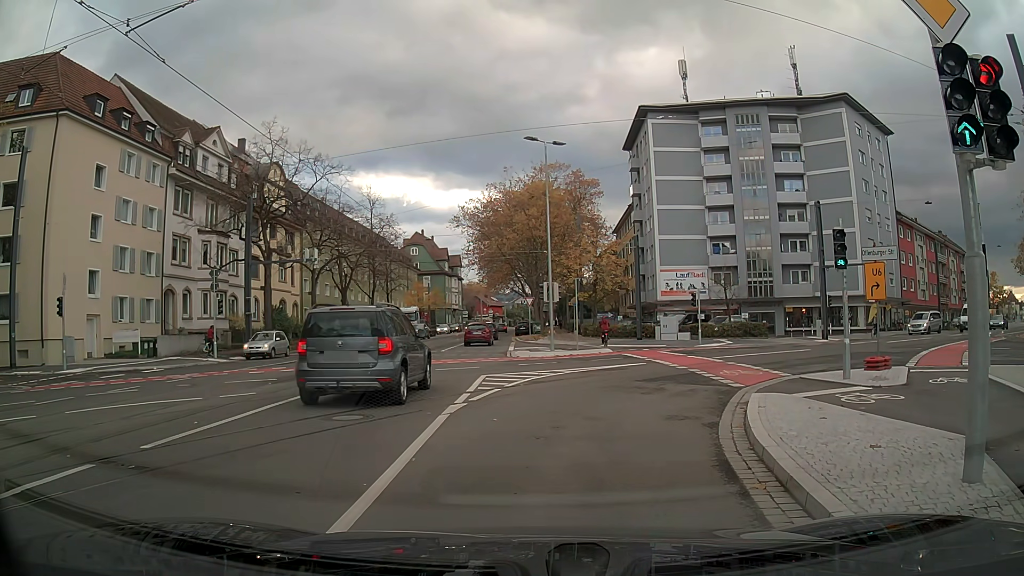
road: primary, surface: asphalt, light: Day
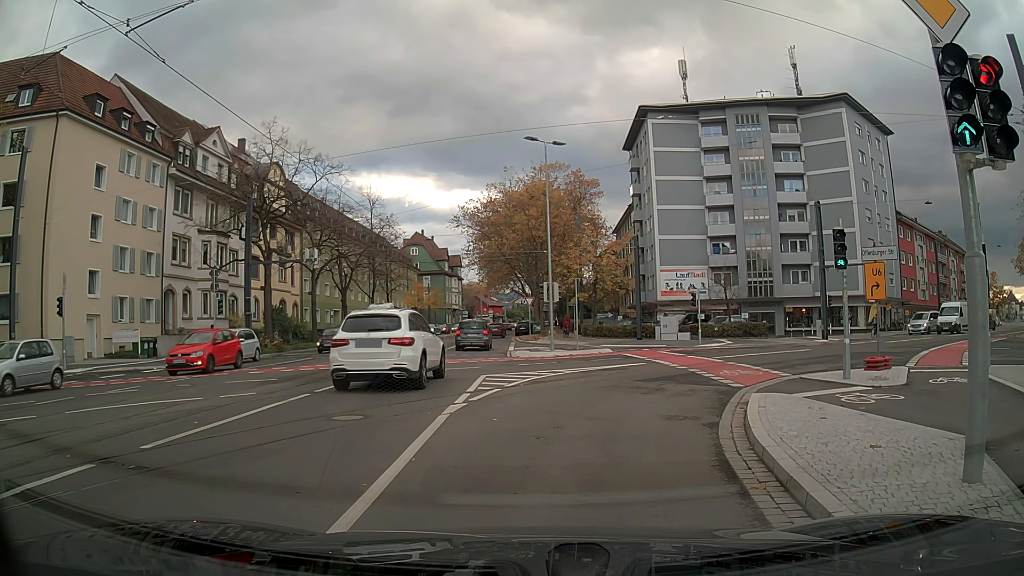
(0.0, 0.0) m; 0°
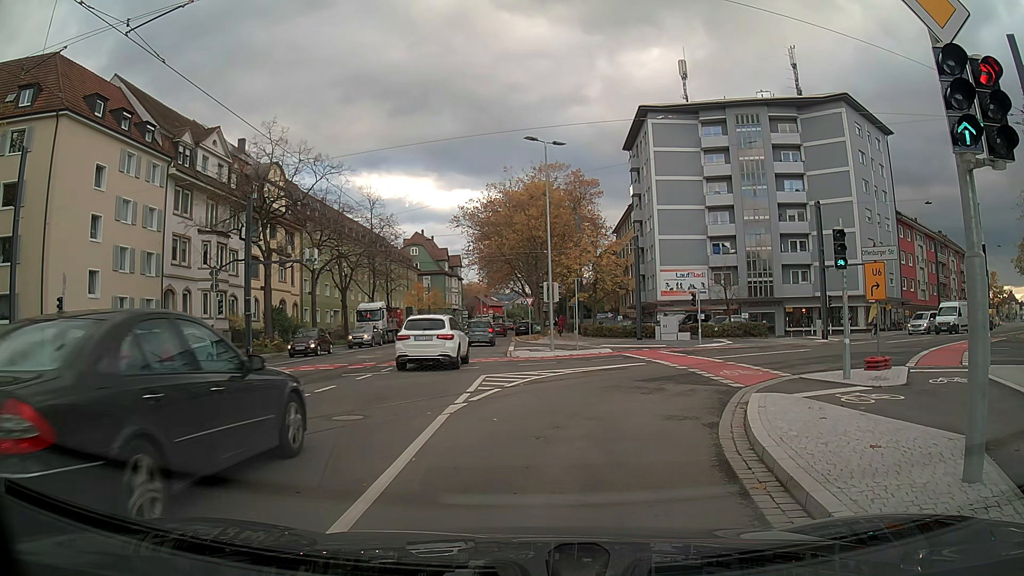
(0.0, 0.0) m; 0°
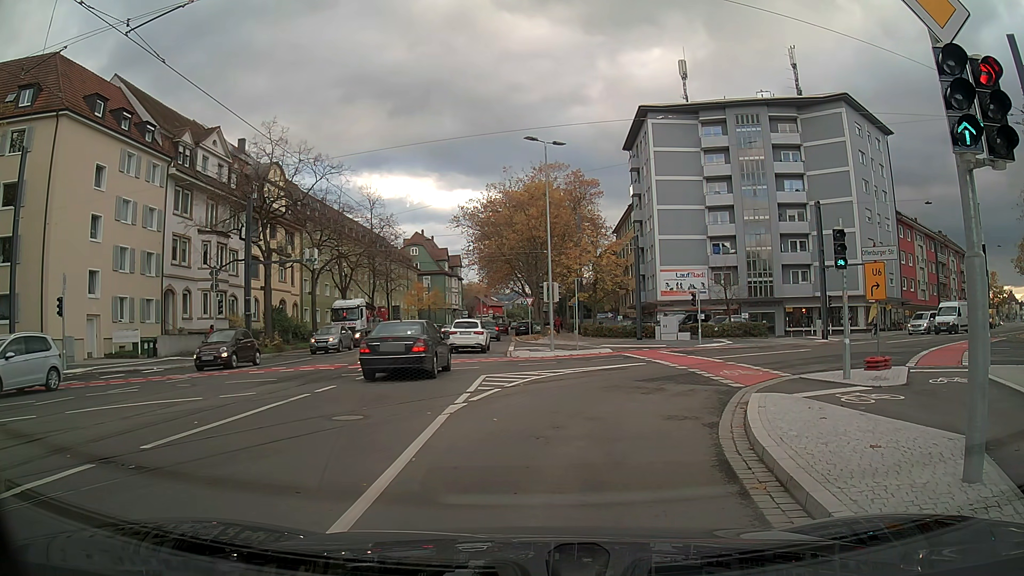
(0.0, 0.0) m; 0°
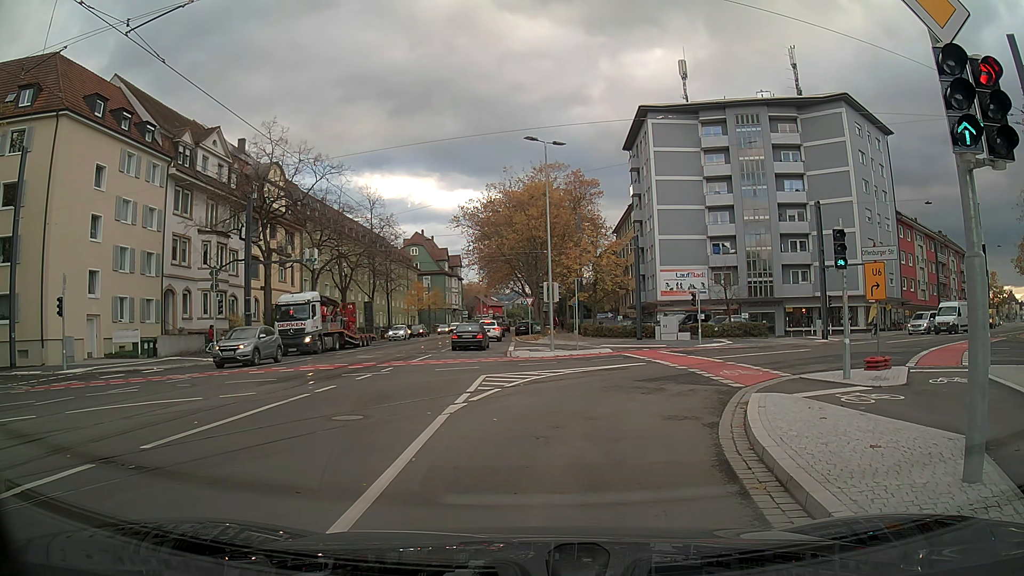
(0.0, 0.0) m; 0°
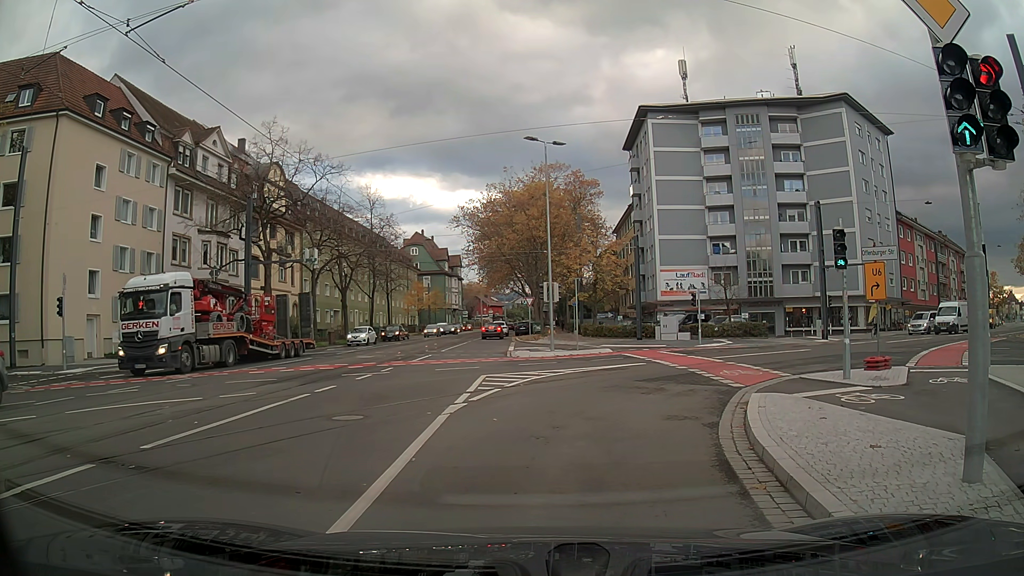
(0.0, 0.0) m; 0°
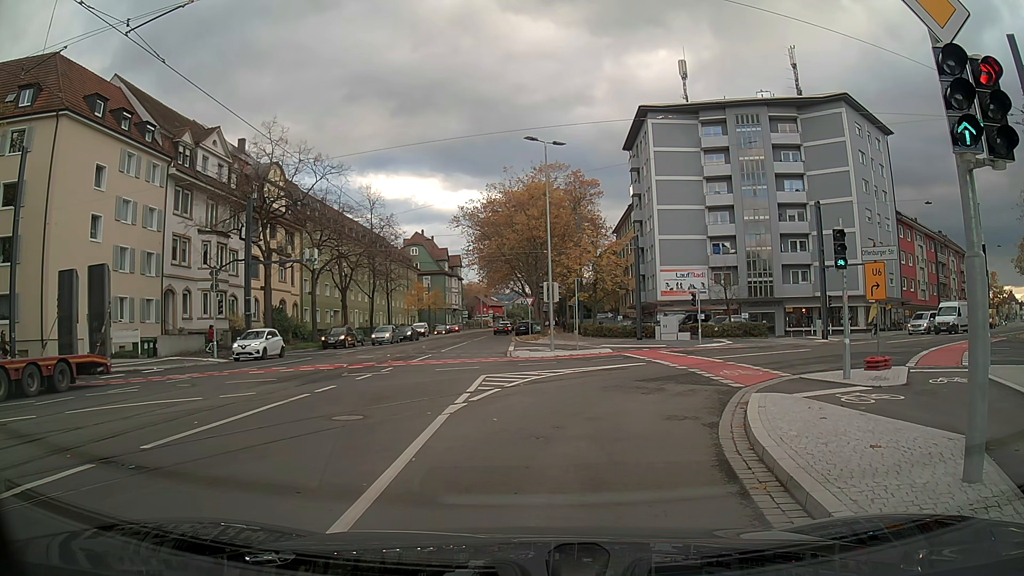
(0.0, 0.0) m; 0°
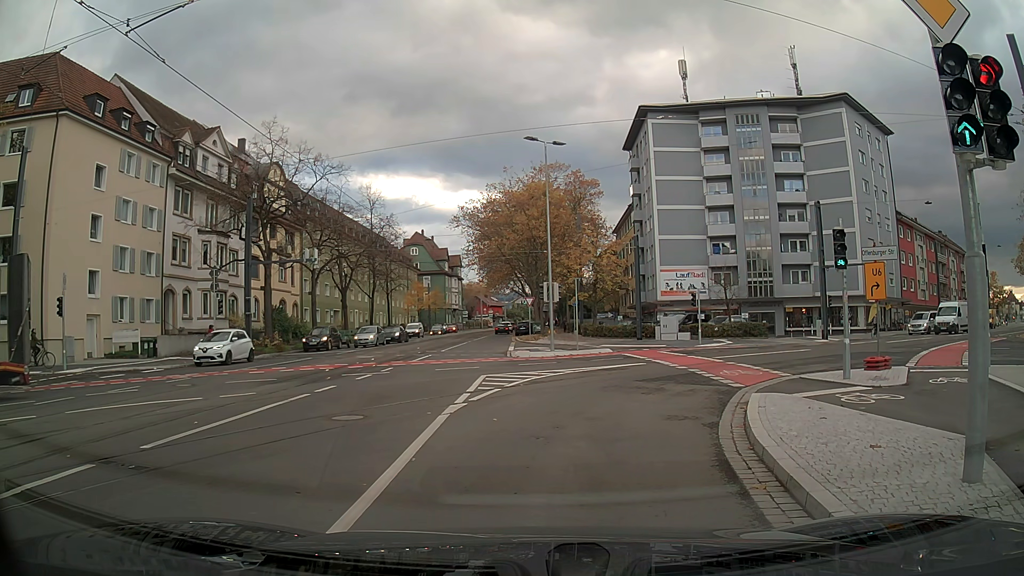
(0.0, 0.0) m; 0°
(+1, +10) (+6, +18) (+13, +25) (+21, +31) (+29, +37) (+37, +44) (+45, +50) (+53, +56) (+60, +62) (+68, +69) m
